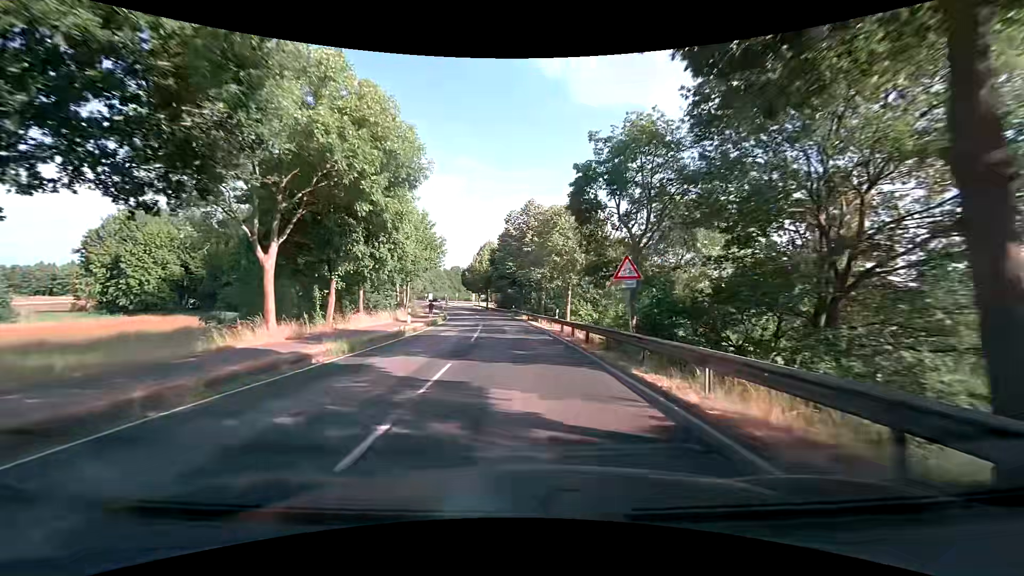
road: tertiary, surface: asphalt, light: Day
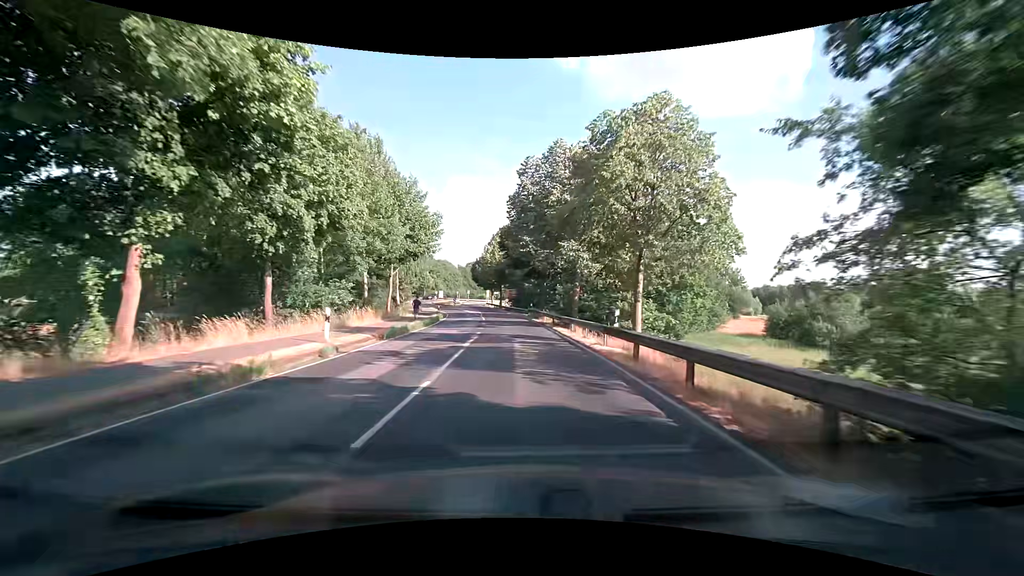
(-0.2, +15.2) m; -2°
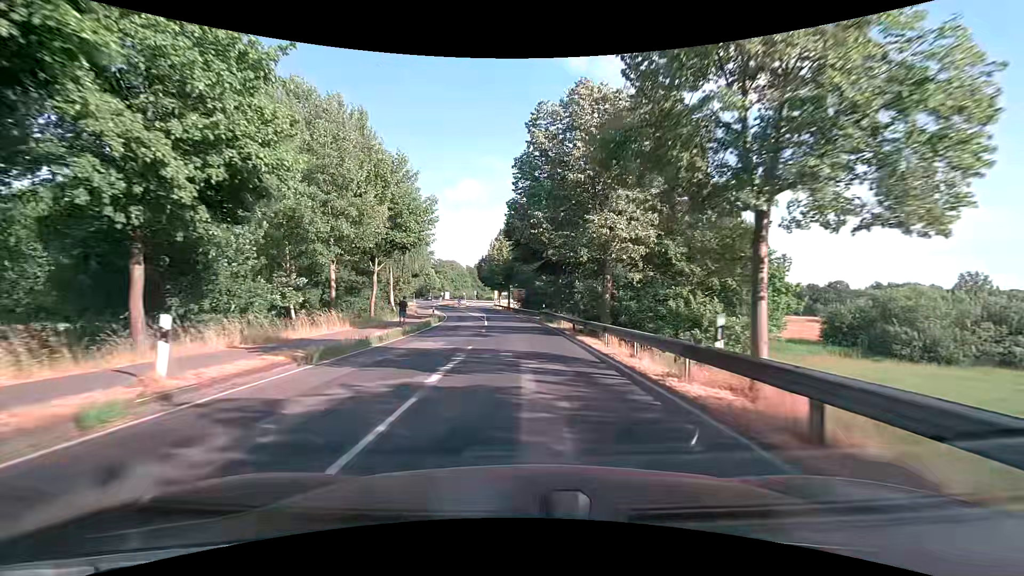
(-0.1, +7.6) m; -2°
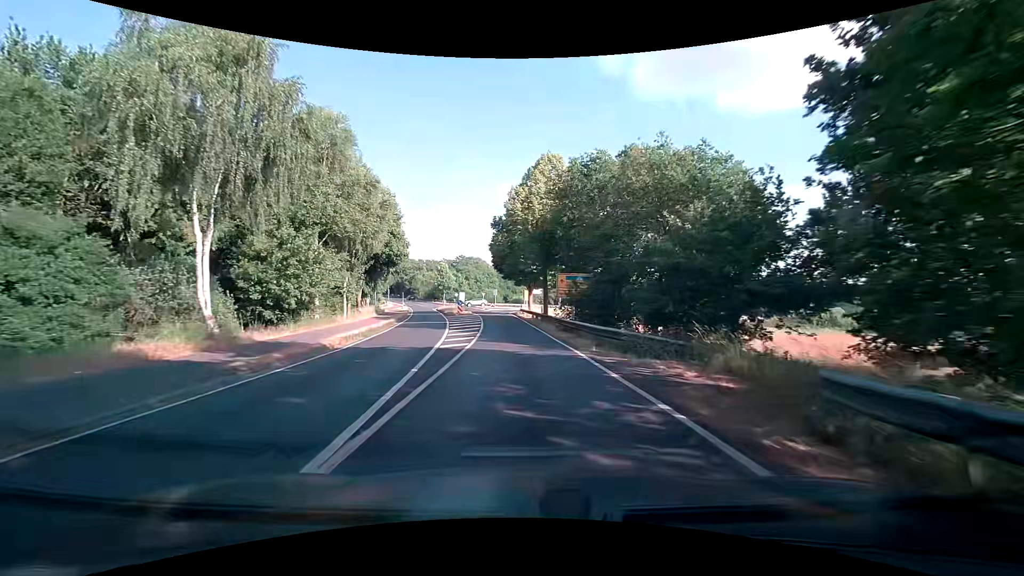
(-0.7, +38.0) m; -3°
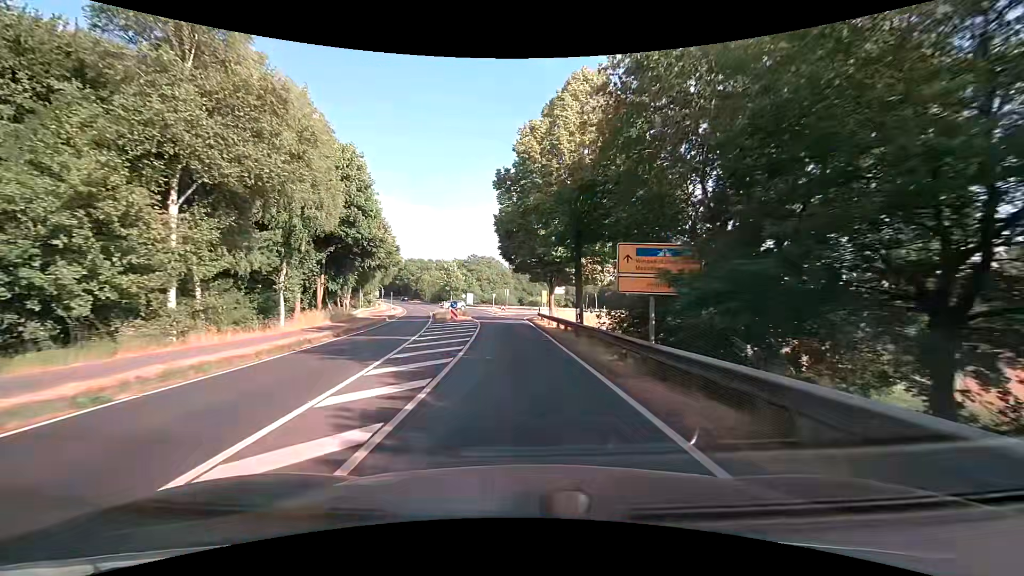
(-0.2, +15.2) m; -1°
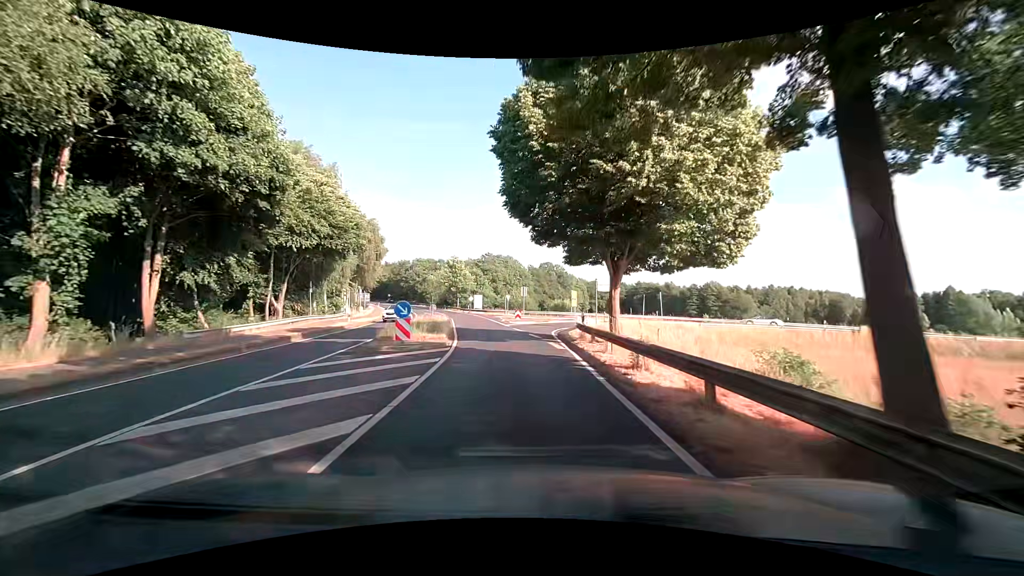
(-0.5, +20.8) m; -2°
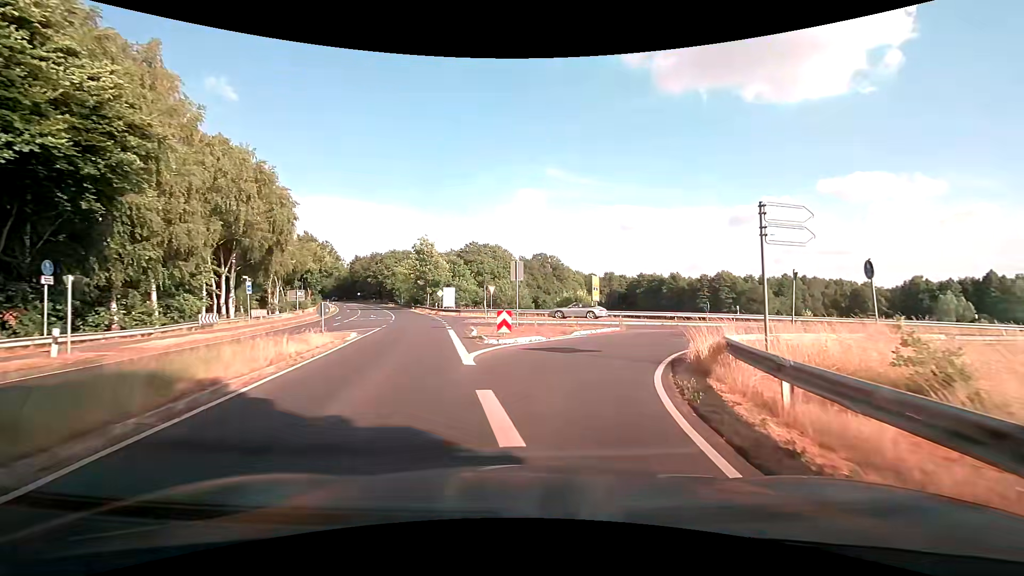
(-0.3, +24.1) m; 0°
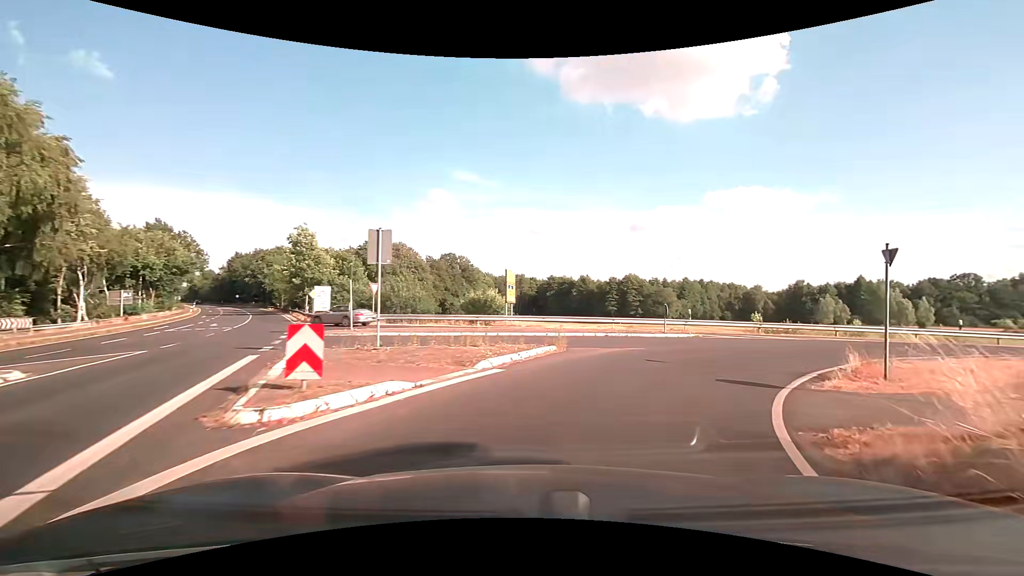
(+0.9, +10.0) m; +10°
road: secondary_link
(+2, +10) (+9, +17) (+18, +21) (+28, +23) (+38, +23) (+48, +22) (+58, +22) (+68, +21) (+78, +20) (+88, +20) m
